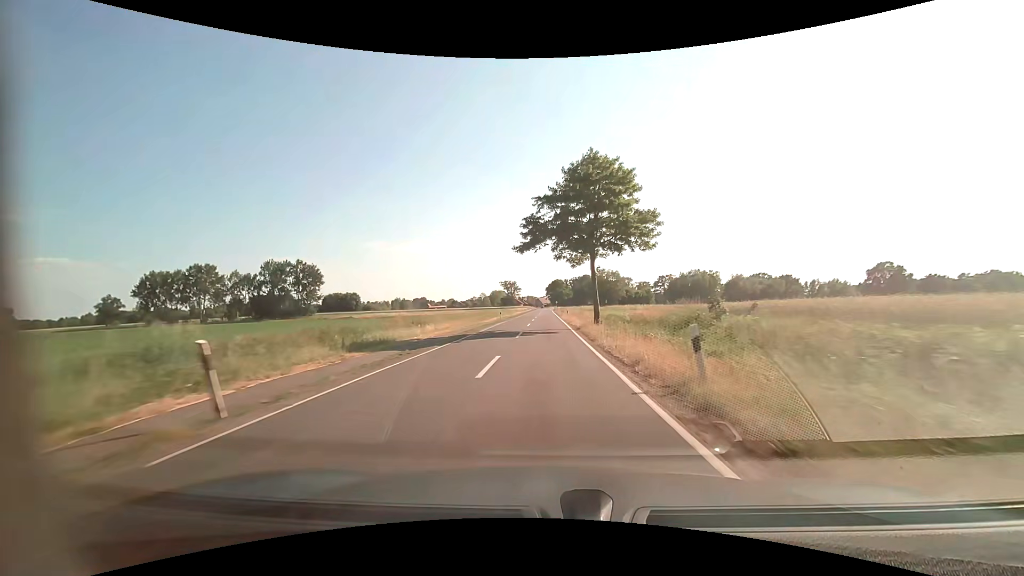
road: tertiary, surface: asphalt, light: Day
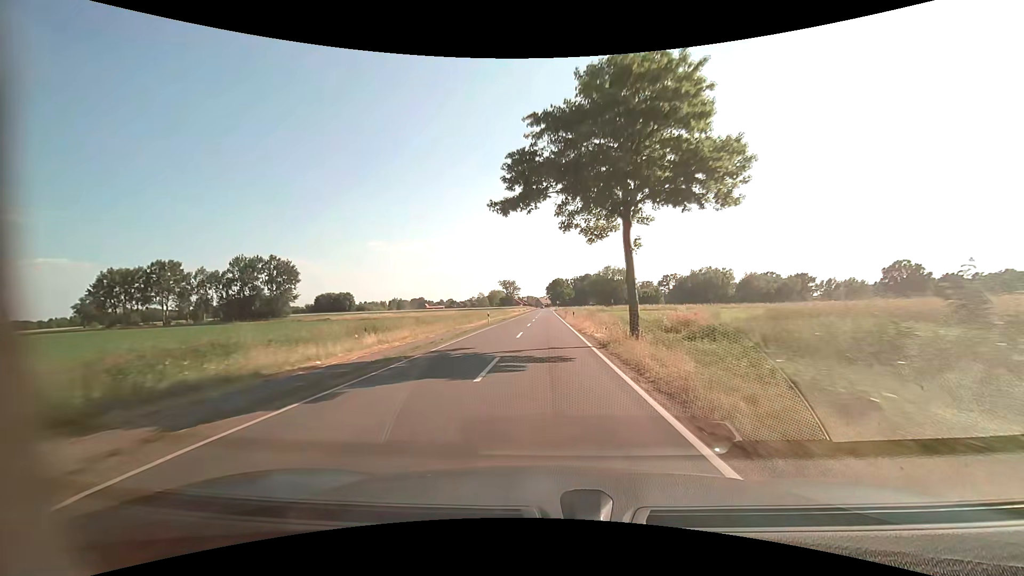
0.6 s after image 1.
(0.0, +12.7) m; 0°
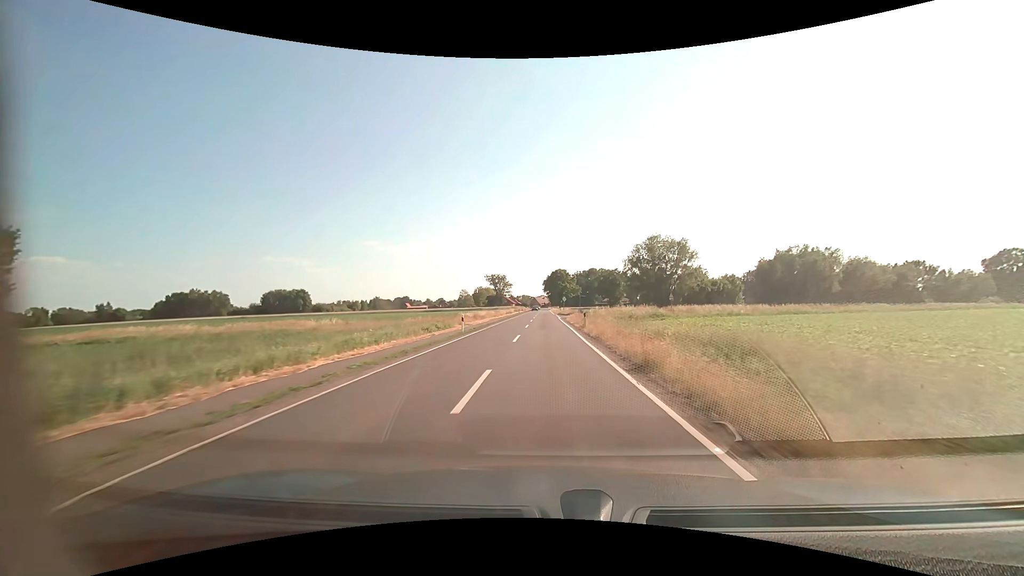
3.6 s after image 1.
(0.0, +63.3) m; 0°
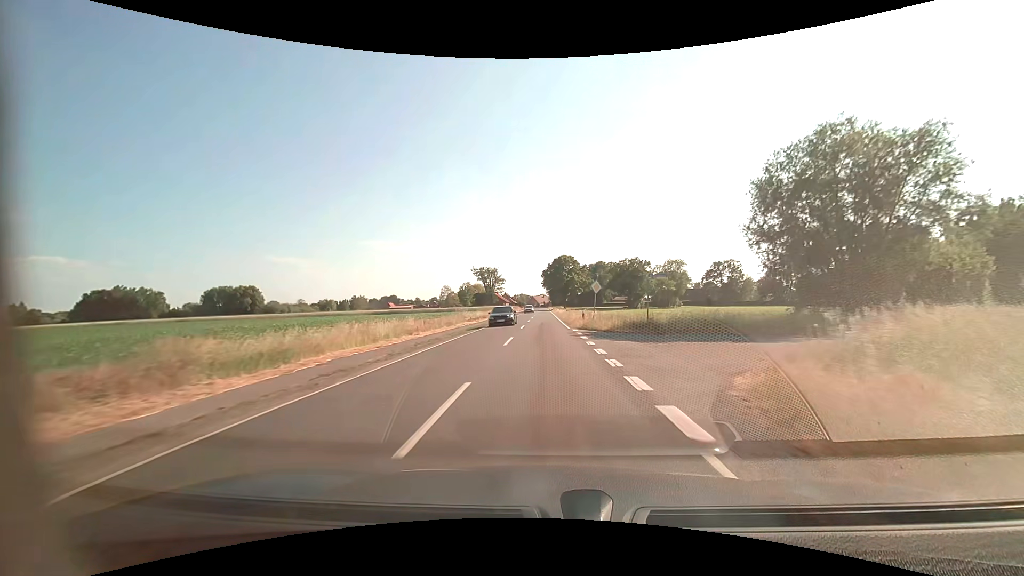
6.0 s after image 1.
(+0.1, +50.6) m; 0°
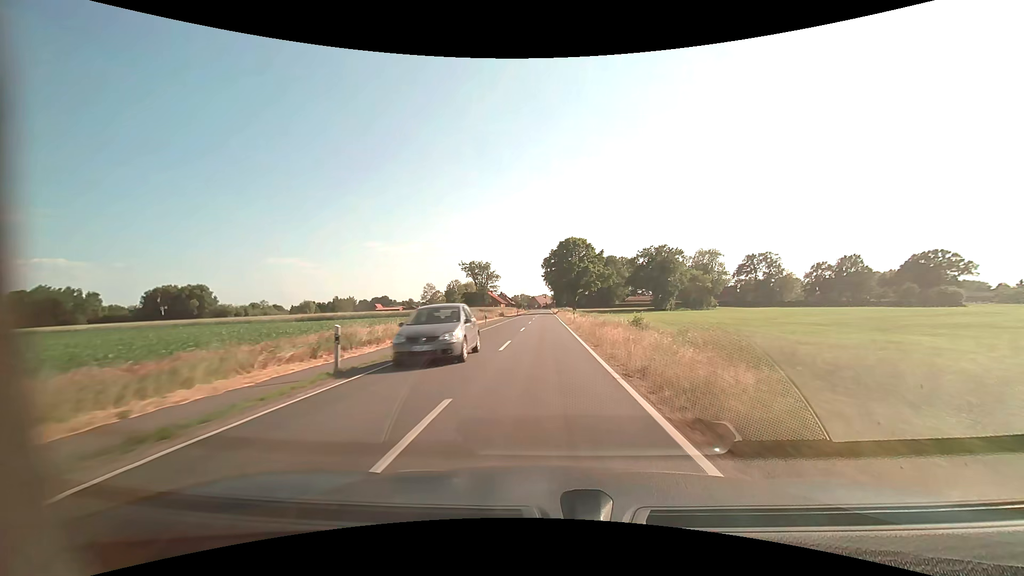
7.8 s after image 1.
(0.0, +38.0) m; 0°
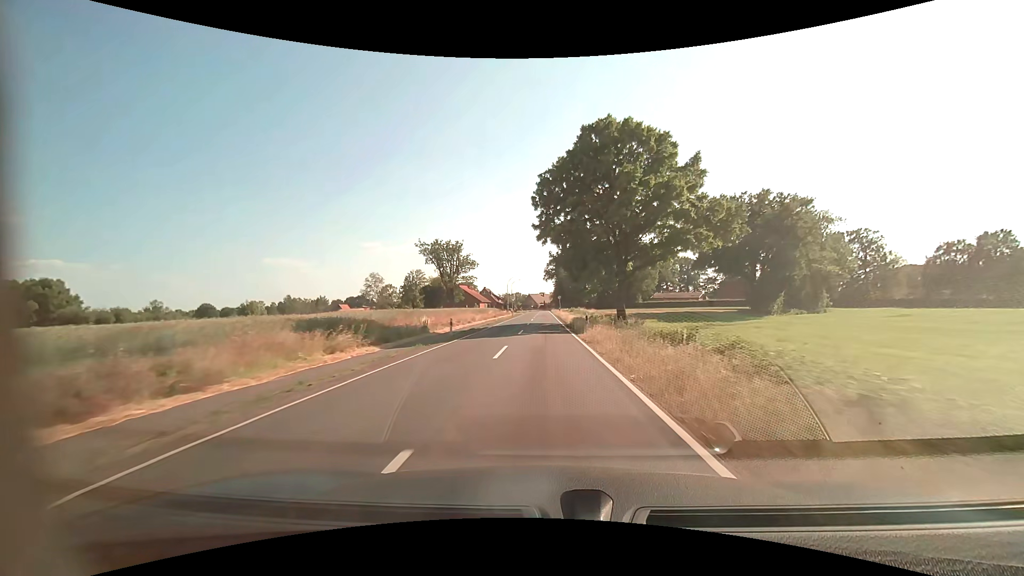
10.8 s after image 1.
(0.0, +63.3) m; 0°
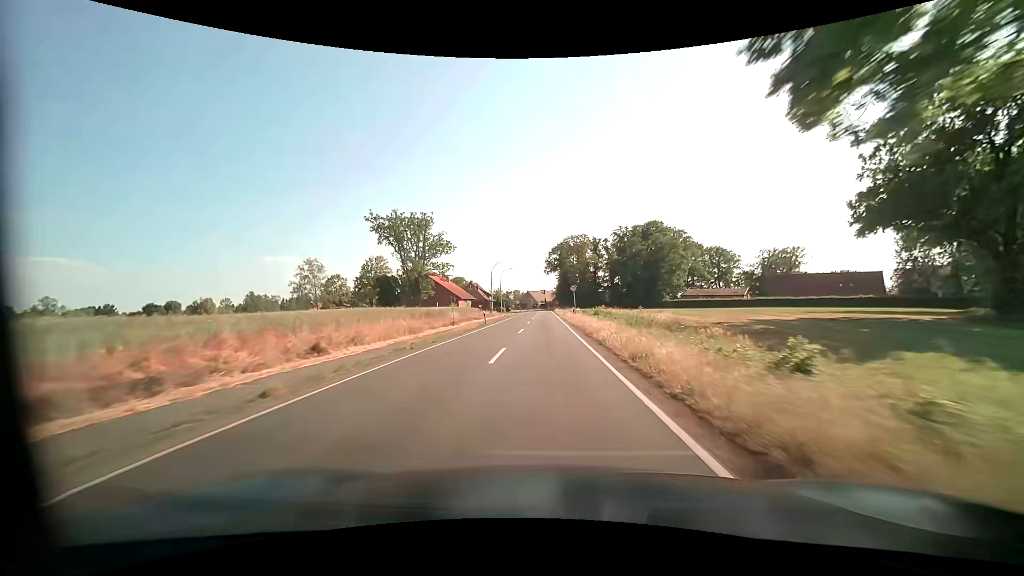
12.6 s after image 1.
(-0.2, +37.9) m; 0°
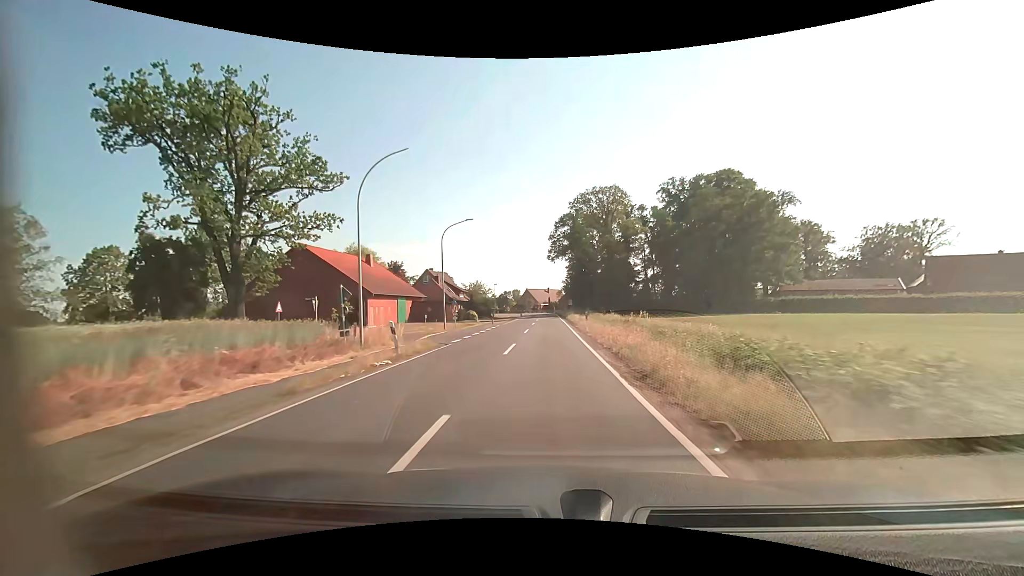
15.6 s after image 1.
(+0.1, +57.6) m; 0°
(0, +10) (0, +20) (0, +30) (0, +40) (0, +50) (0, +60) (0, +70) (0, +80) (0, +90) (0, +100) m
